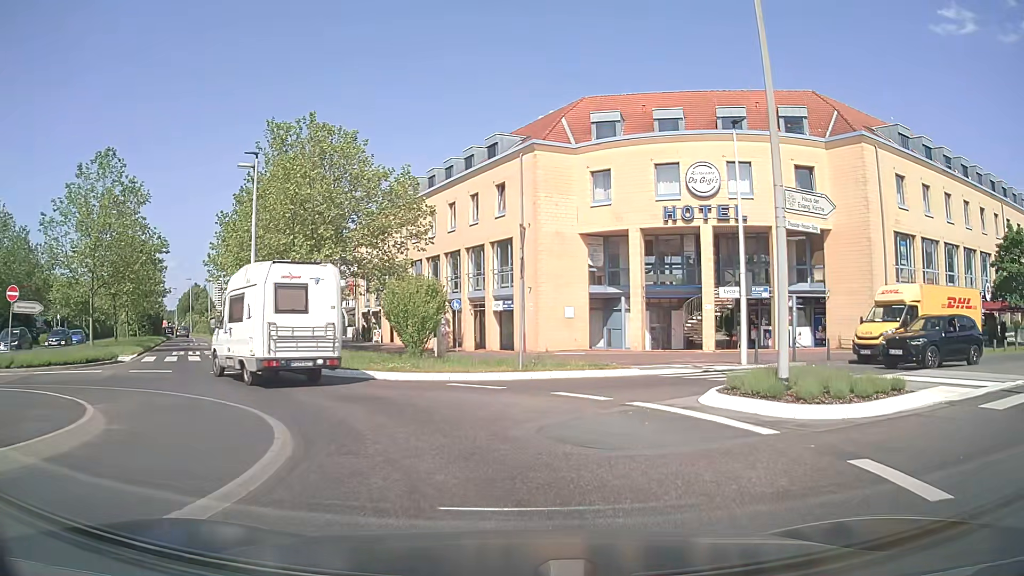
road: secondary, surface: asphalt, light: Day
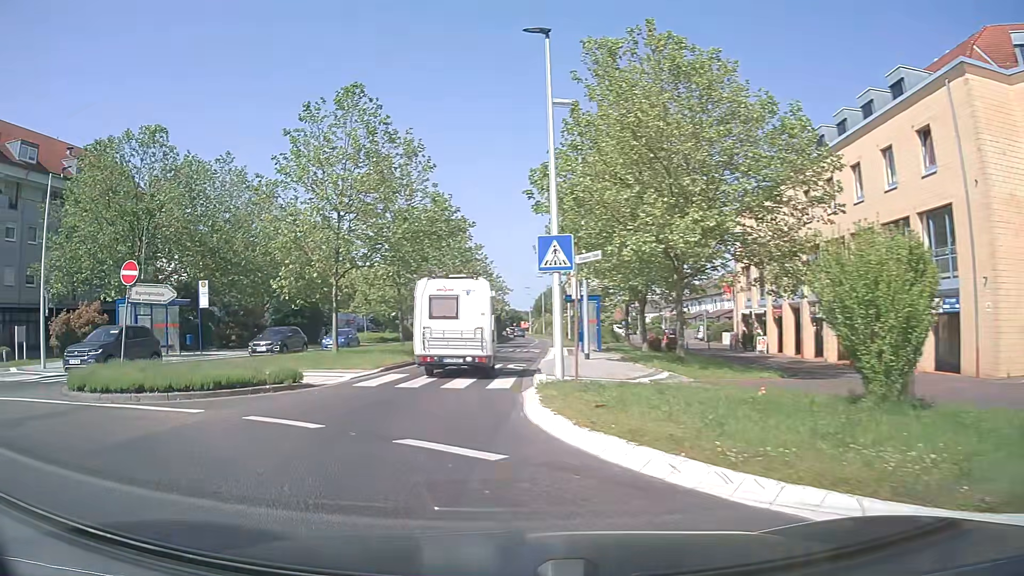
(-2.4, +12.1) m; -31°
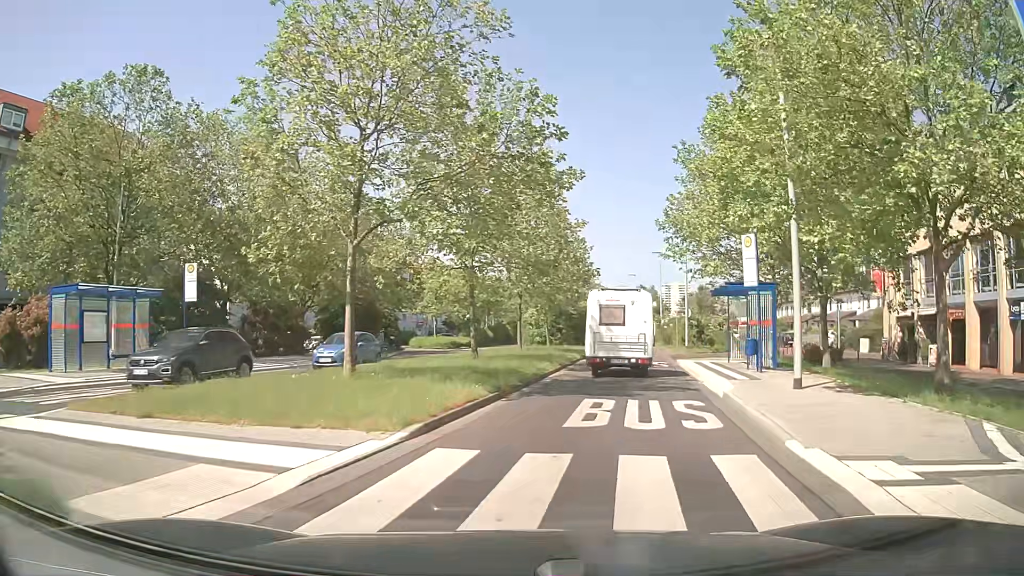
(-1.7, +11.8) m; -8°
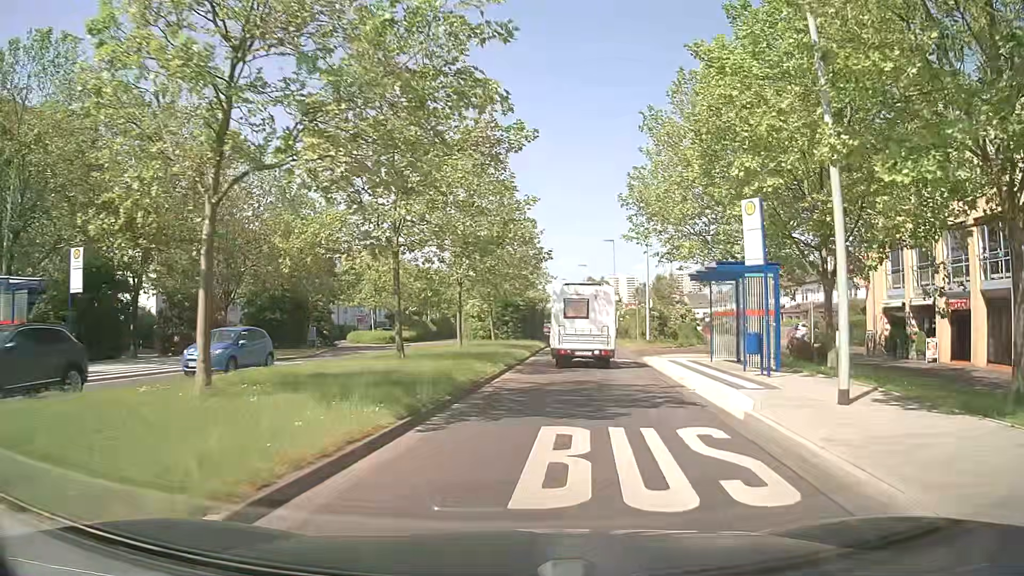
(+0.2, +4.7) m; +4°
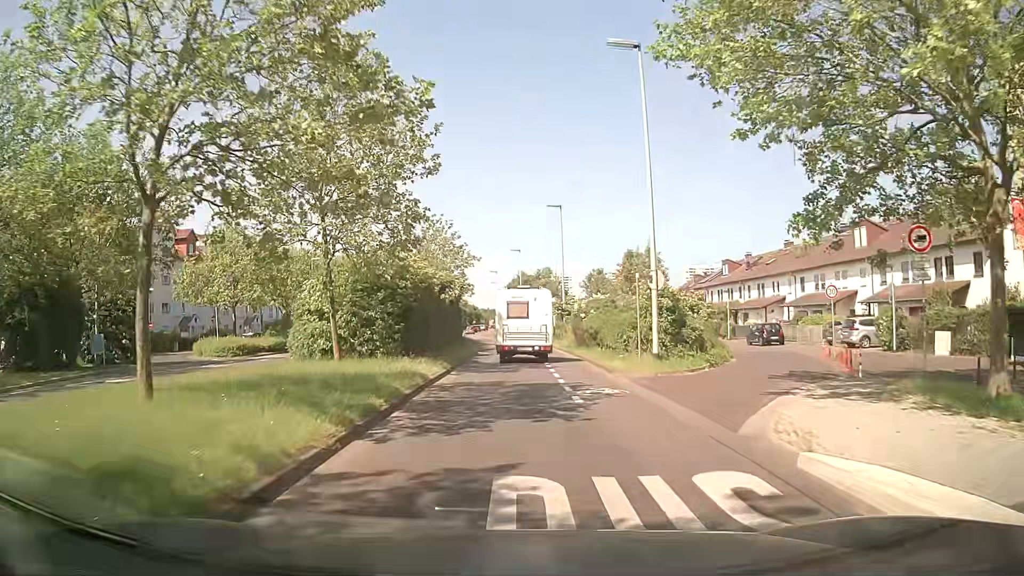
(+1.7, +20.8) m; +6°
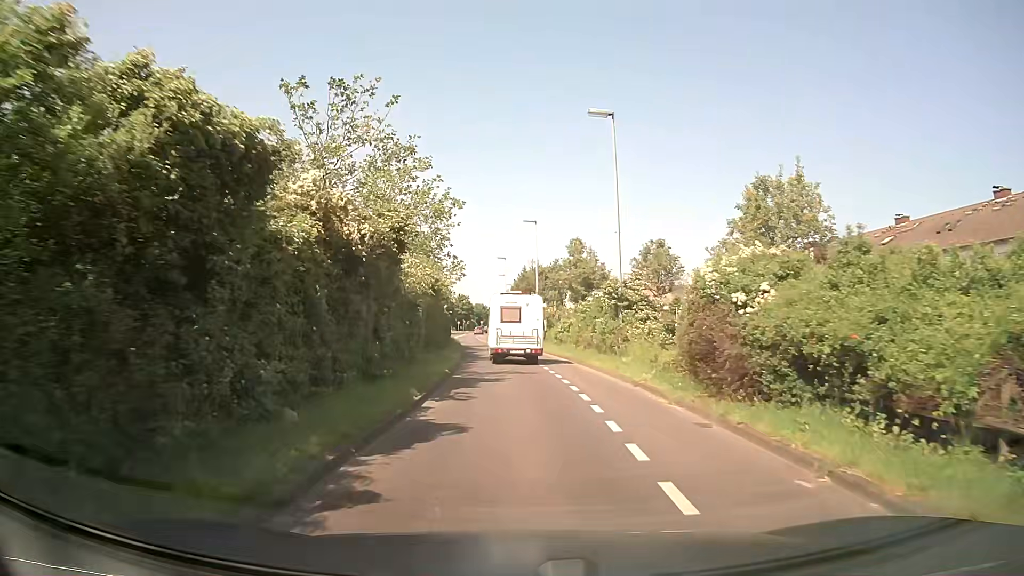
(-0.2, +22.8) m; -1°
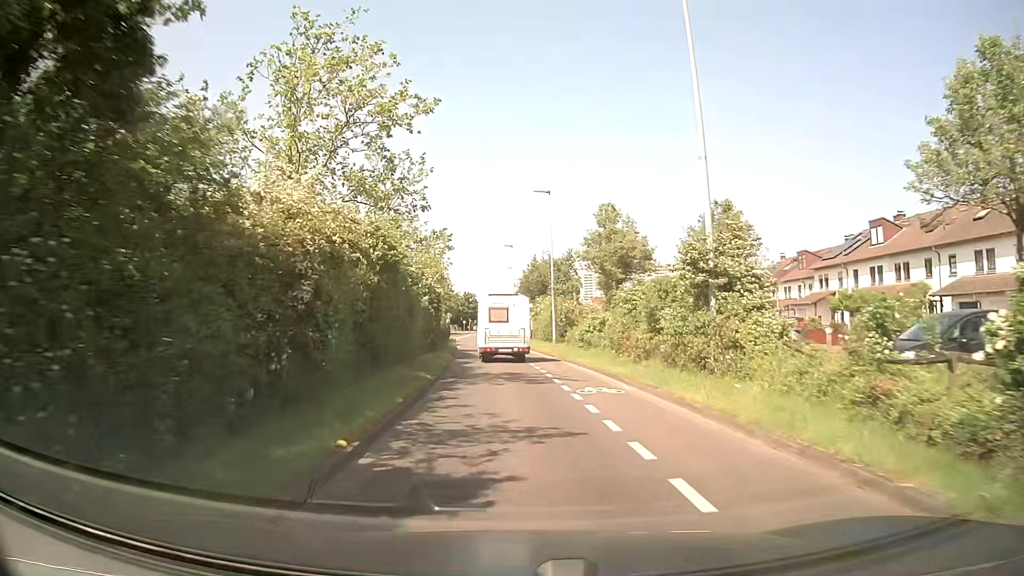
(0.0, +12.1) m; 0°
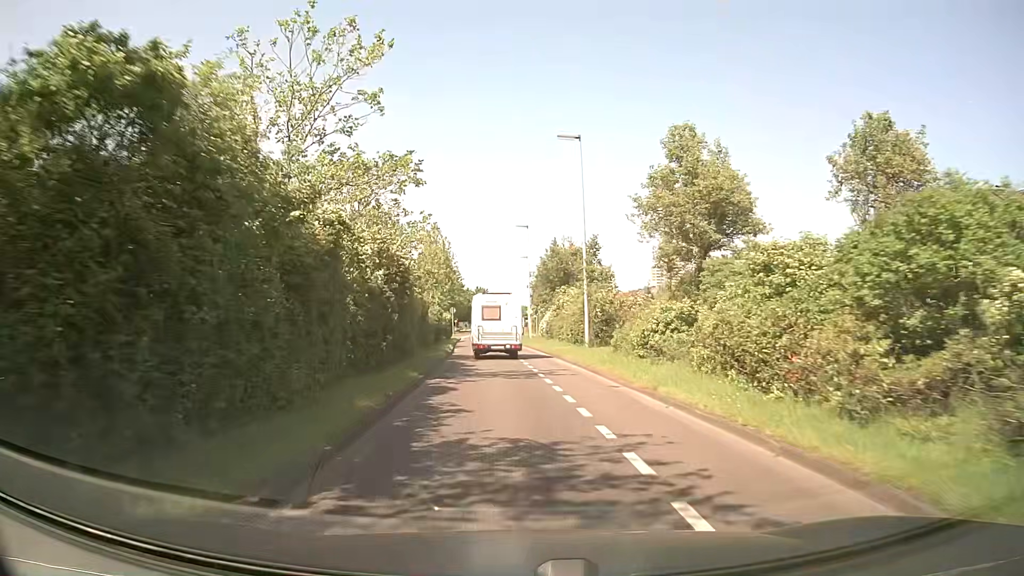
(-0.2, +12.8) m; -2°
(0, +10) (0, +20) (-1, +30) (-2, +40) (-2, +50) (-3, +60) (-4, +70) (-4, +80) (-4, +90) (-4, +100) m
